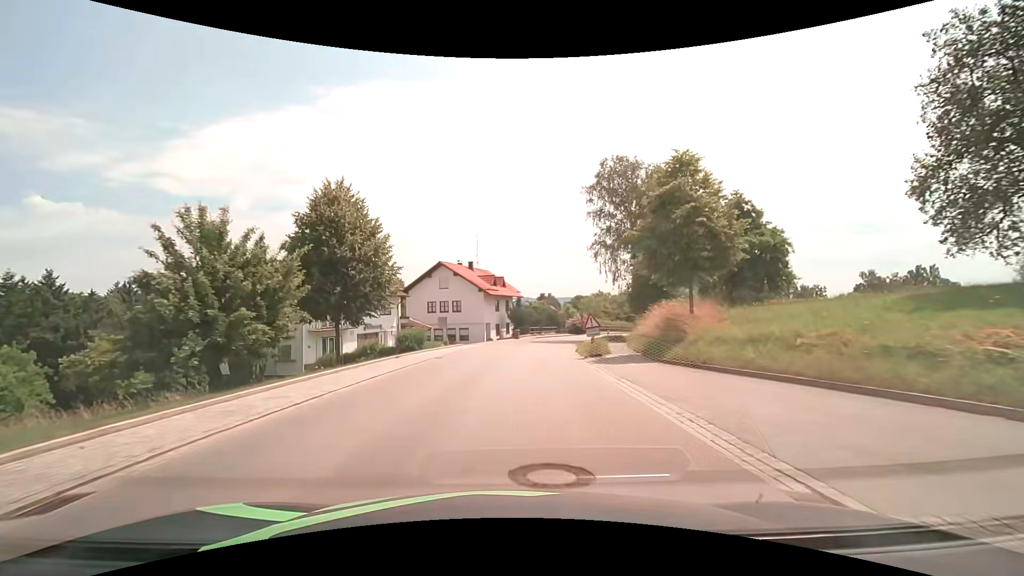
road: secondary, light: Day
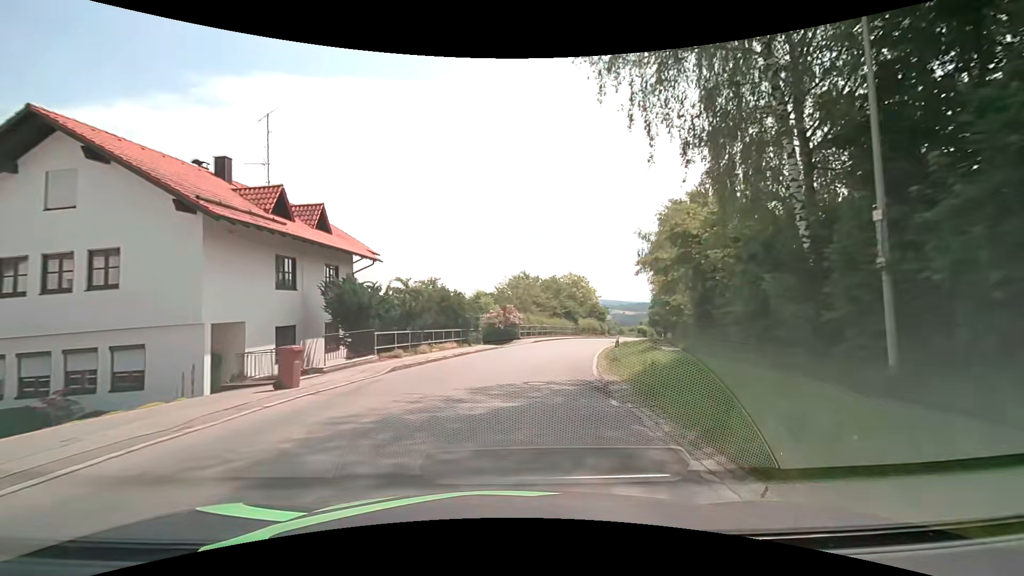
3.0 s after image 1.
(+3.2, +38.4) m; +12°
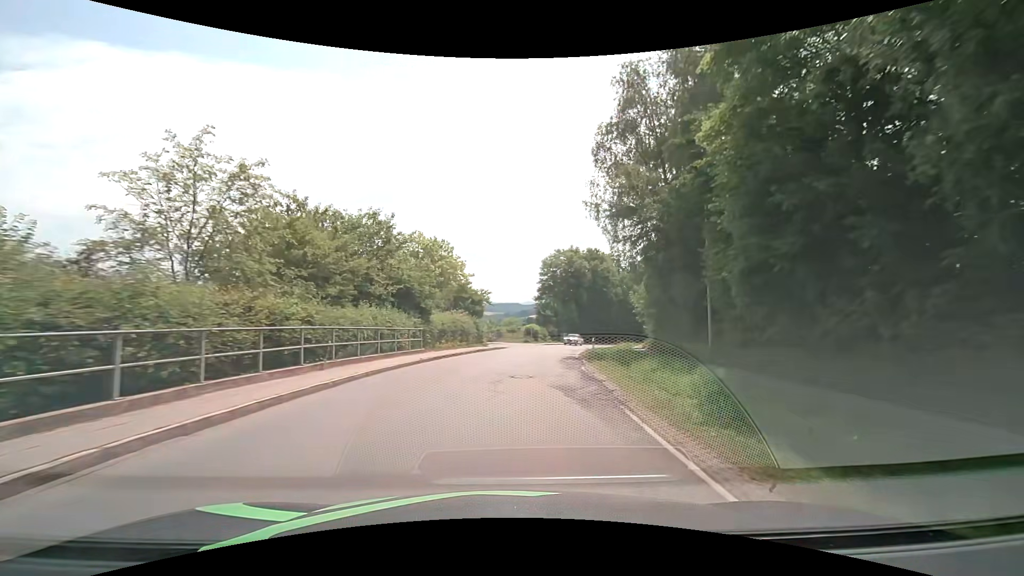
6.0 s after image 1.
(+5.3, +37.6) m; +16°
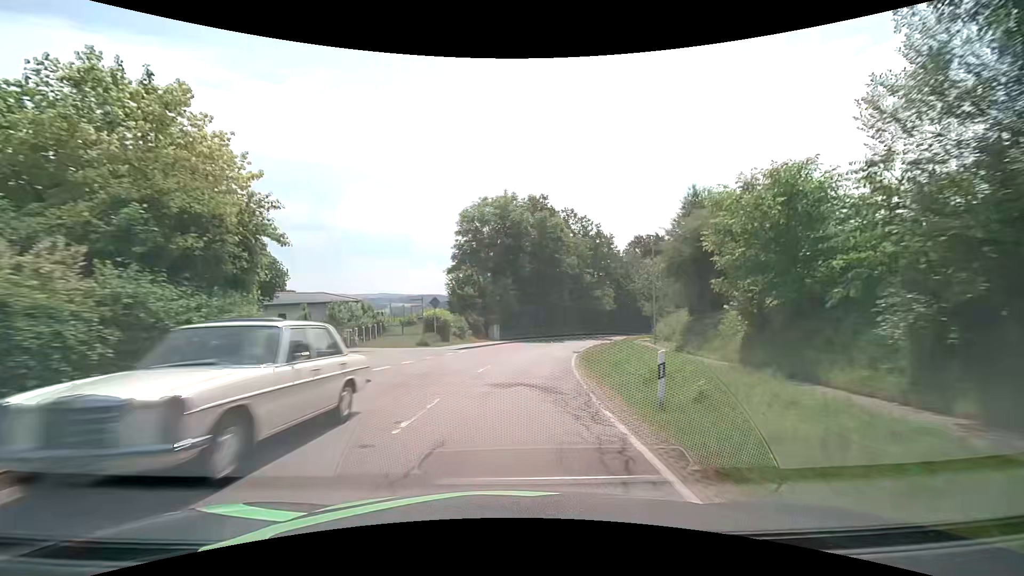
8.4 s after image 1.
(+2.6, +30.5) m; +9°
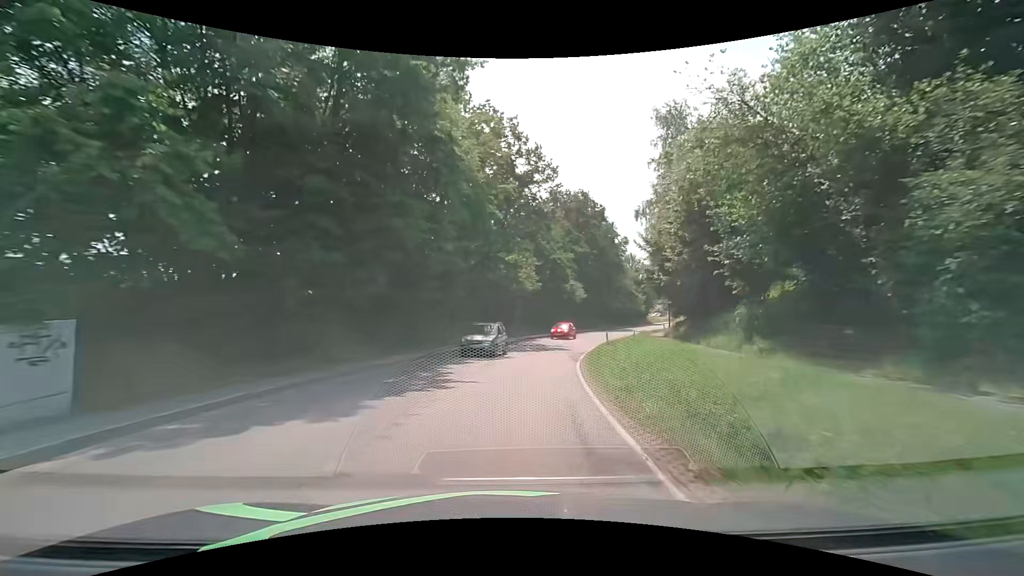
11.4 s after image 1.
(+3.9, +38.0) m; +12°
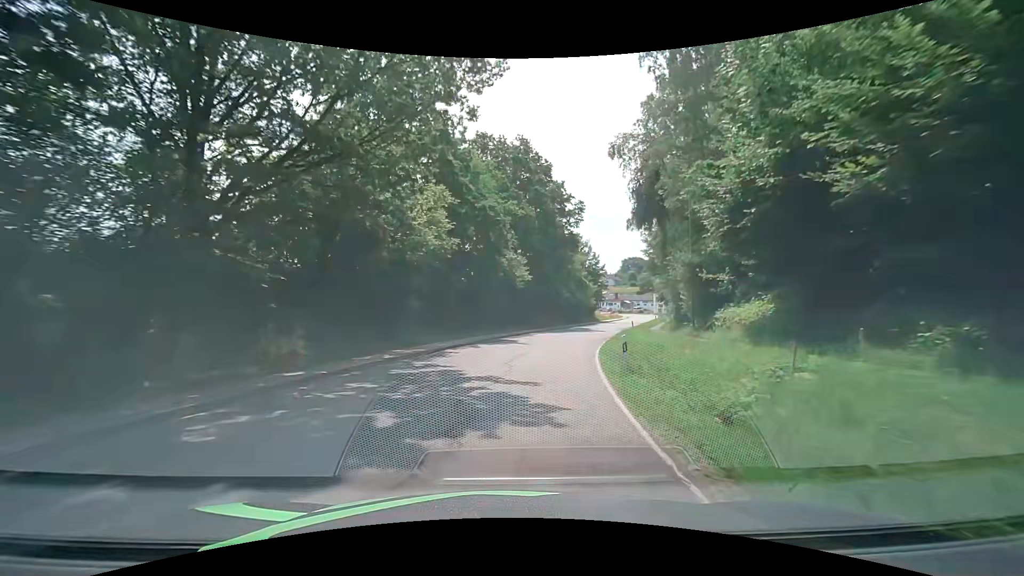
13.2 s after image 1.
(+1.7, +22.7) m; +9°
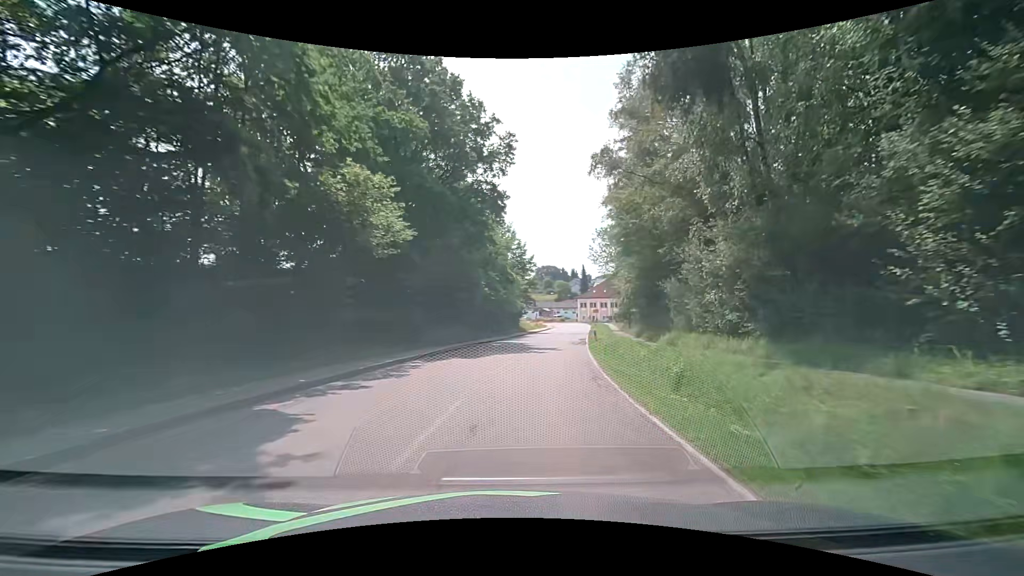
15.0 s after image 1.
(+1.7, +22.6) m; +9°
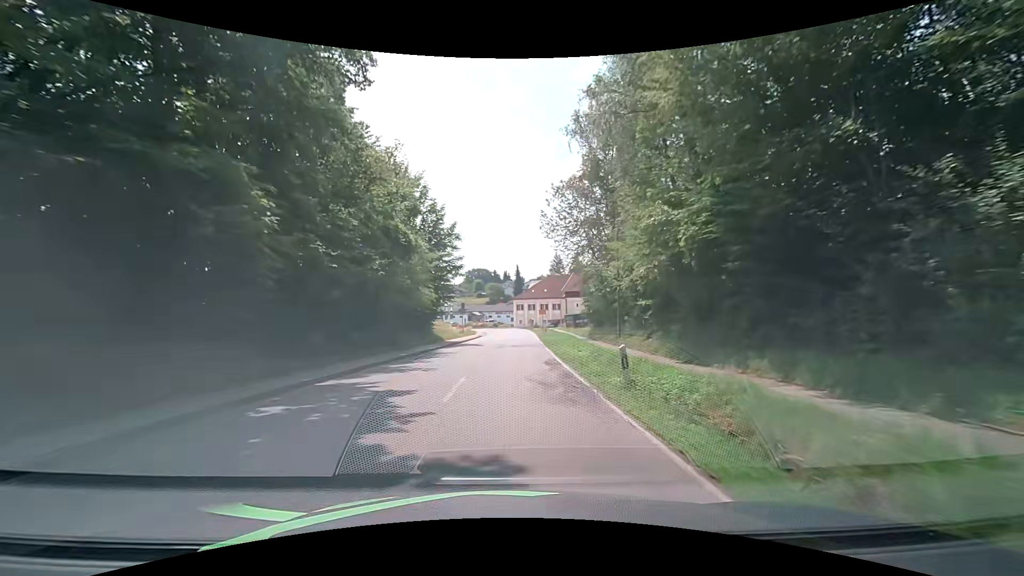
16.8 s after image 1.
(+2.1, +22.6) m; +9°
(0, +10) (0, +20) (+1, +30) (+1, +40) (+1, +50) (+2, +60) (+2, +70) (+2, +80) (+1, +90) (-1, +100) m
